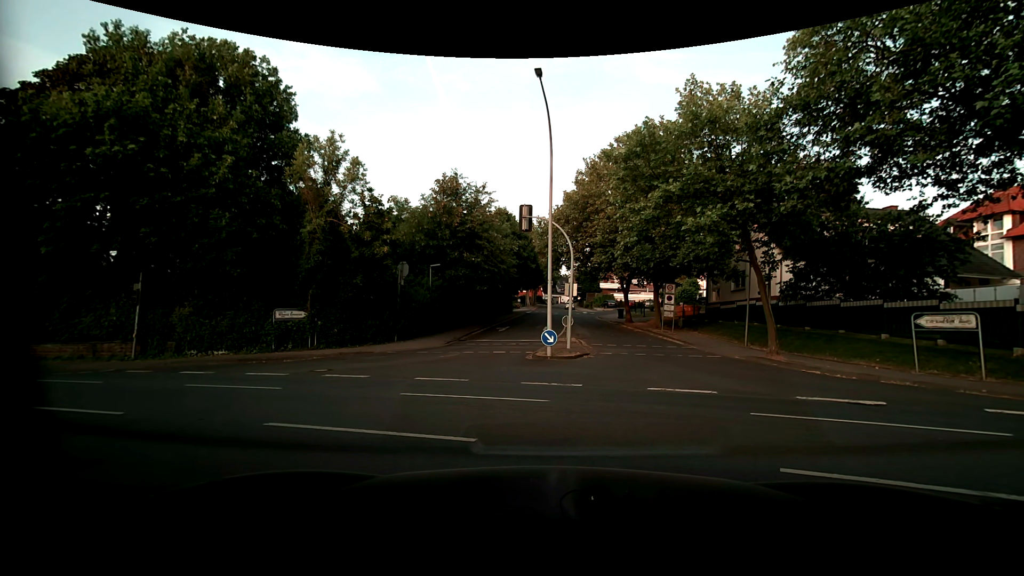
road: residential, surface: asphalt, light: Day
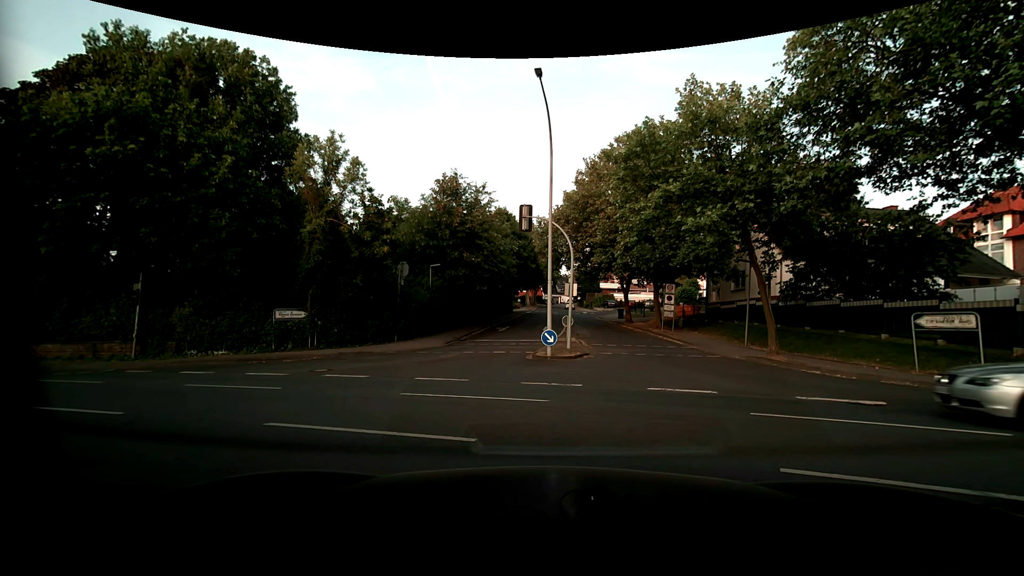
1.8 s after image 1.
(0.0, 0.0) m; 0°
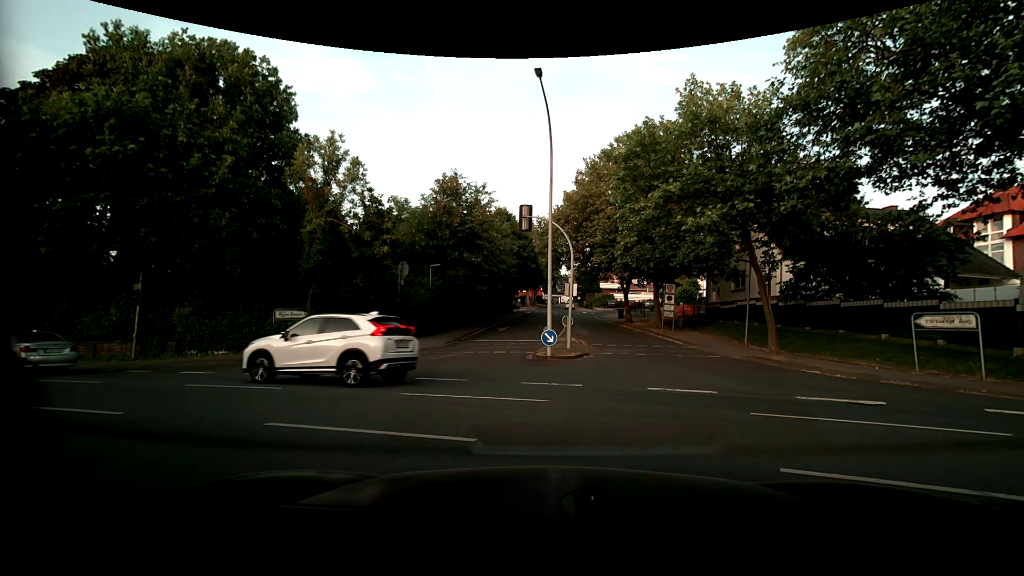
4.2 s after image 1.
(0.0, 0.0) m; 0°
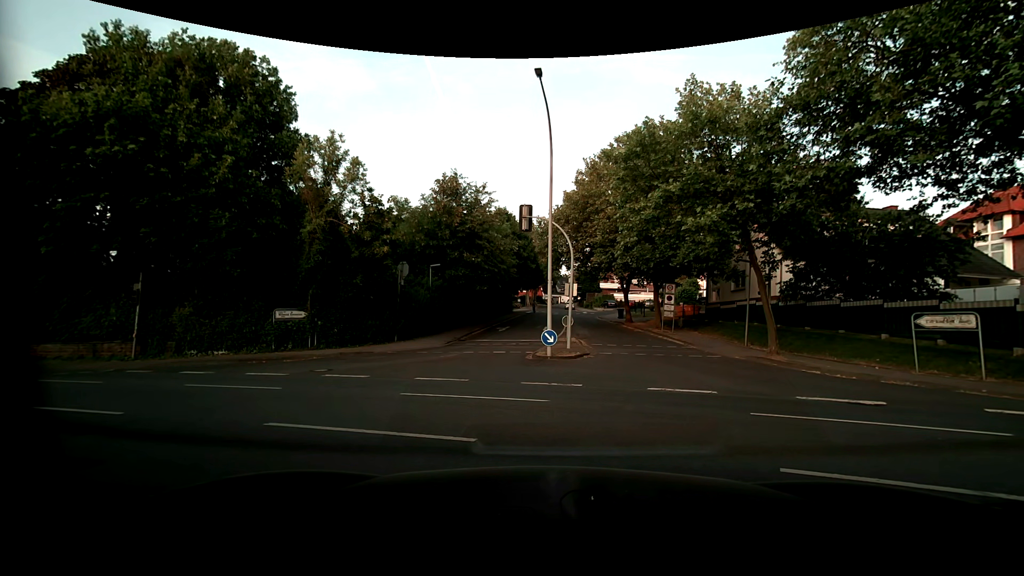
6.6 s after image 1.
(0.0, 0.0) m; 0°
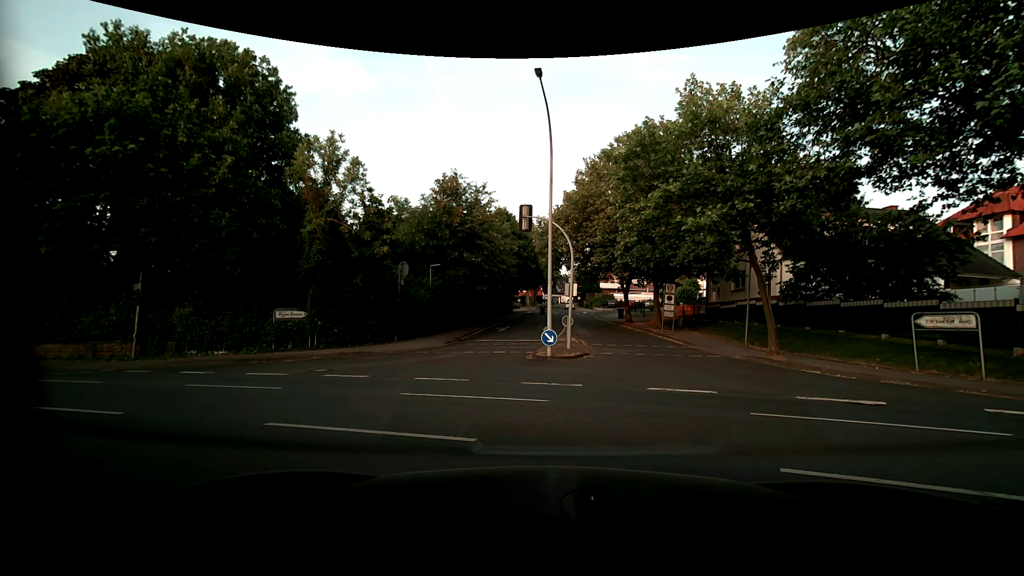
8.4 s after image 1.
(0.0, 0.0) m; 0°
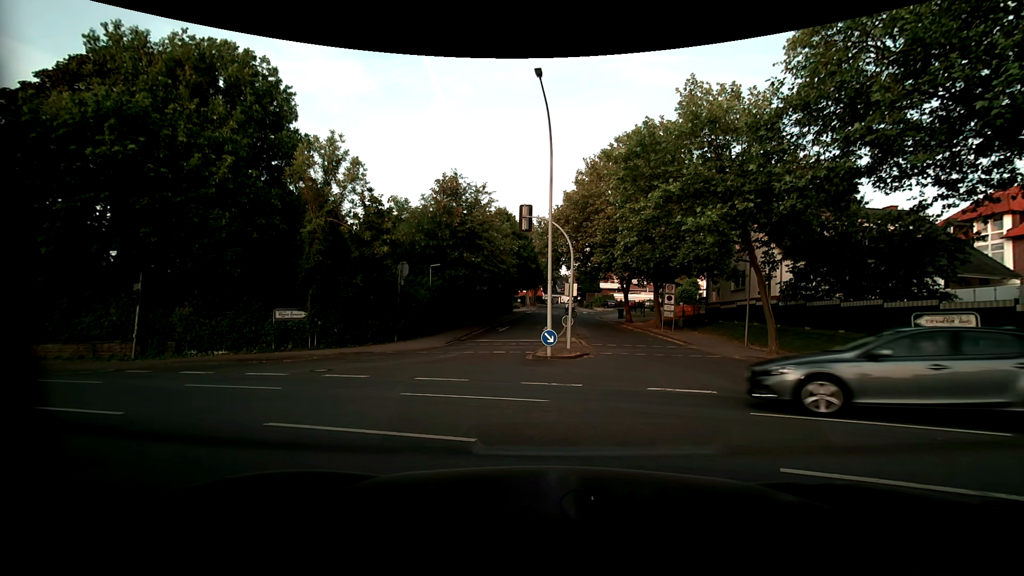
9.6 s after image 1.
(0.0, 0.0) m; 0°
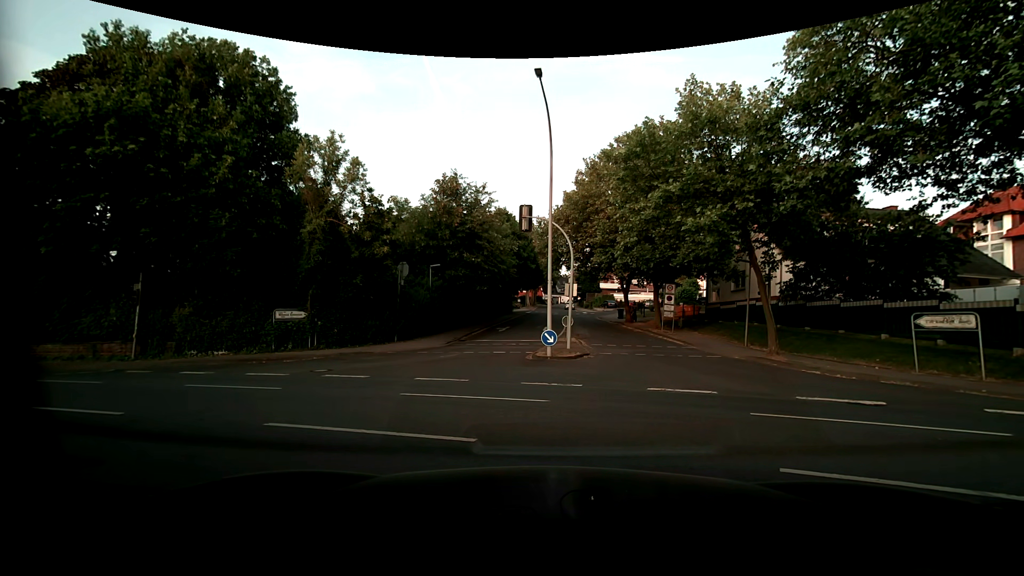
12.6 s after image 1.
(0.0, 0.0) m; 0°
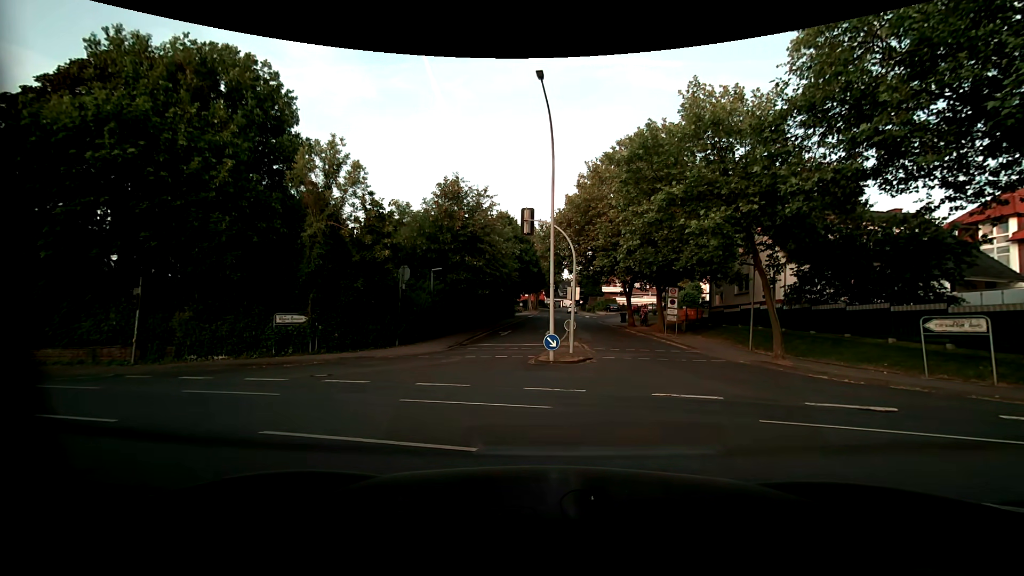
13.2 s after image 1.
(0.0, +0.2) m; 0°
(-3, +9) (-11, +15) (-20, +19) (-30, +23) (-39, +26) (-49, +29) (-58, +32) (-68, +35) (-77, +39) (-86, +42) m
